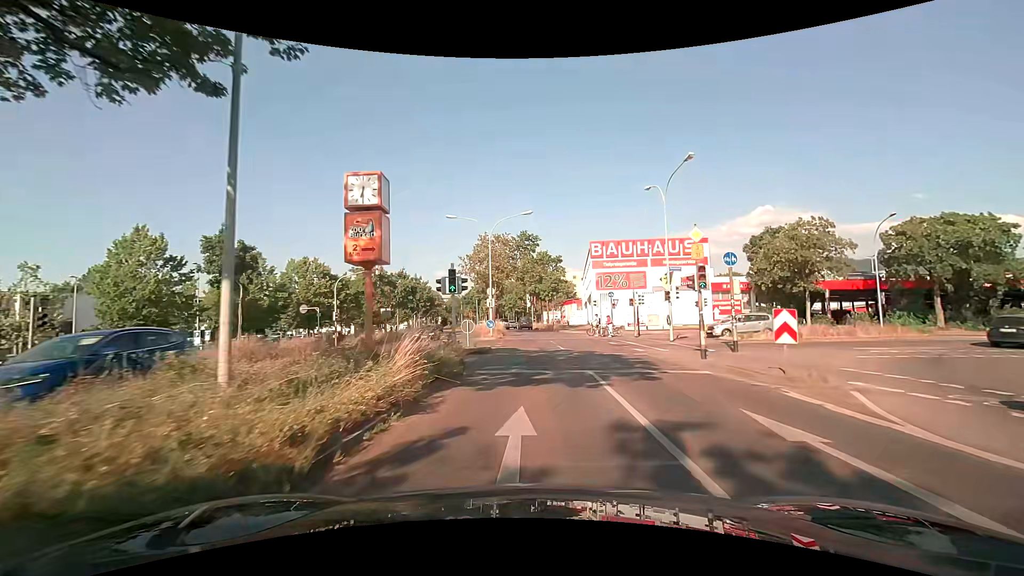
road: primary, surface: asphalt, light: Day
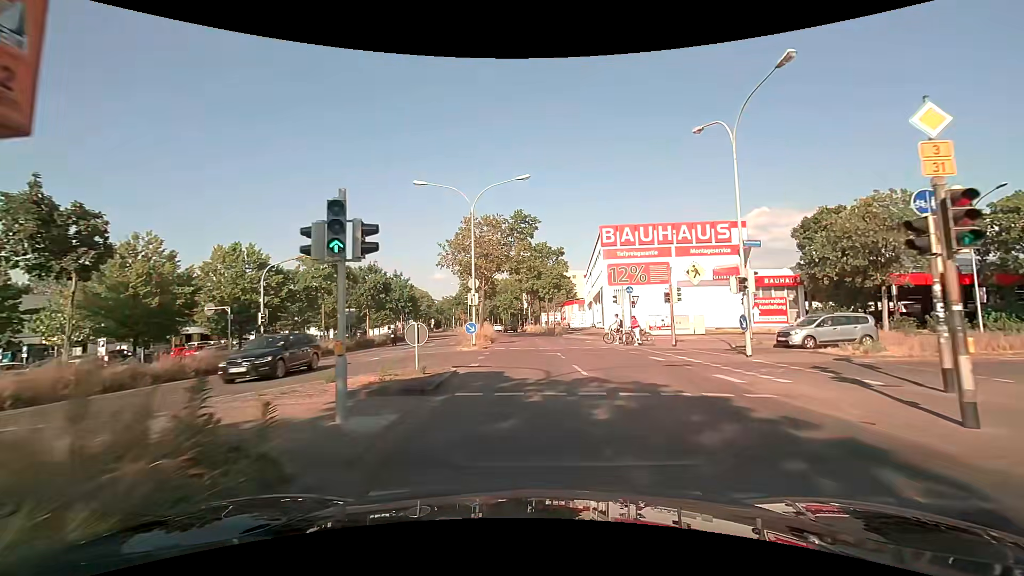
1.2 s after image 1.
(+0.1, +10.2) m; 0°
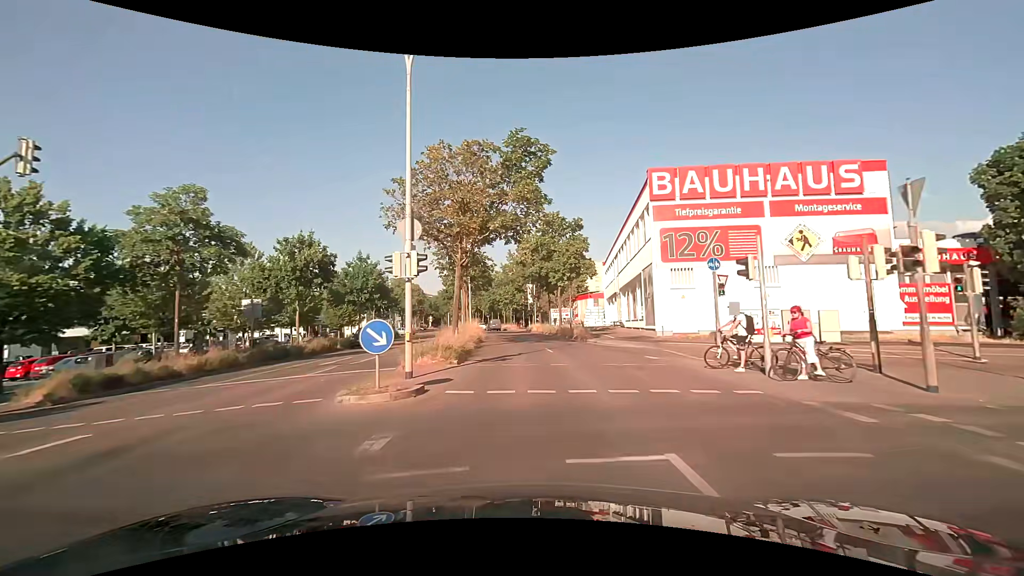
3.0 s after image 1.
(0.0, +16.5) m; -1°
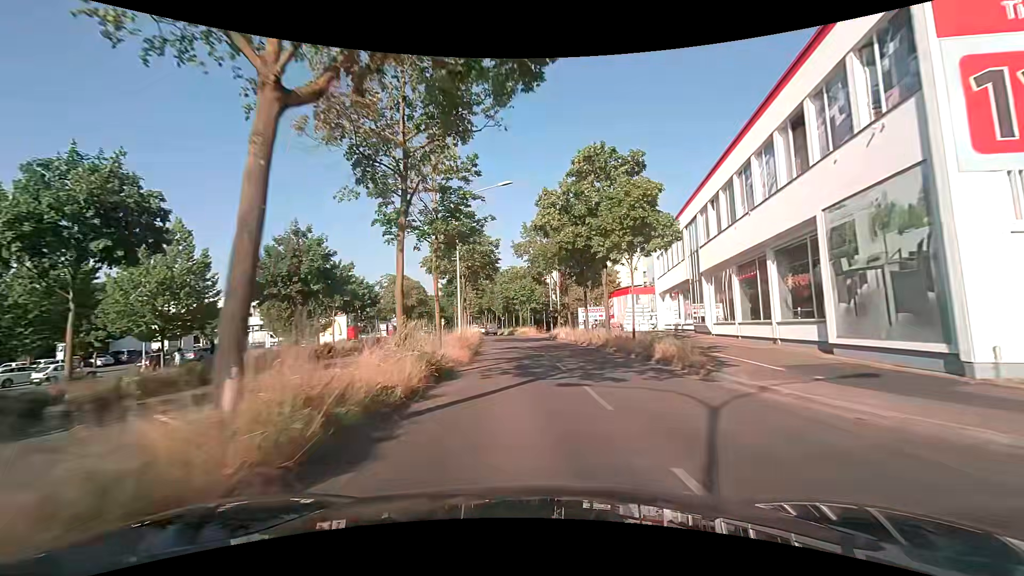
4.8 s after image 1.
(-0.2, +18.6) m; -2°
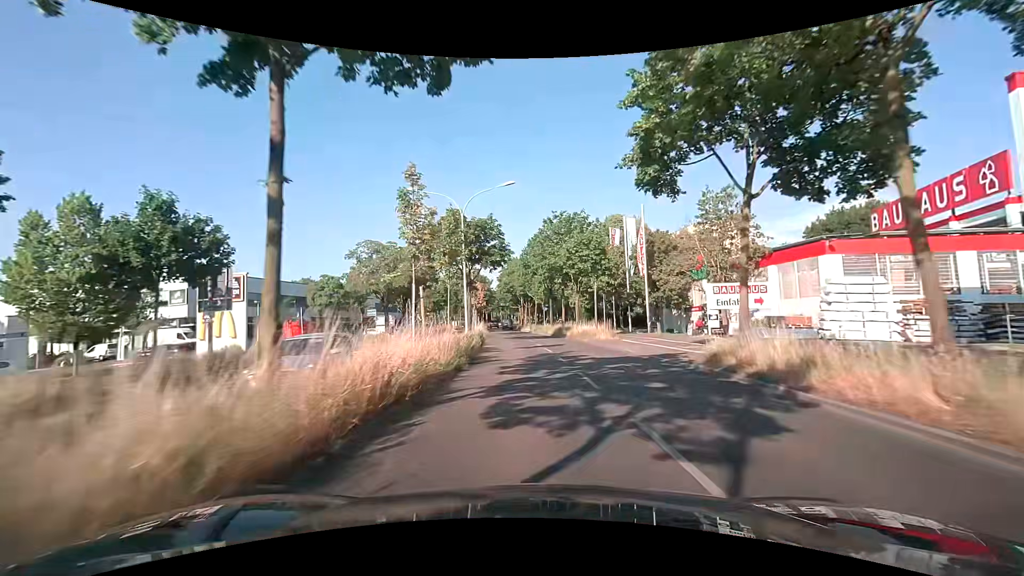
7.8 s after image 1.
(-1.4, +34.2) m; -5°
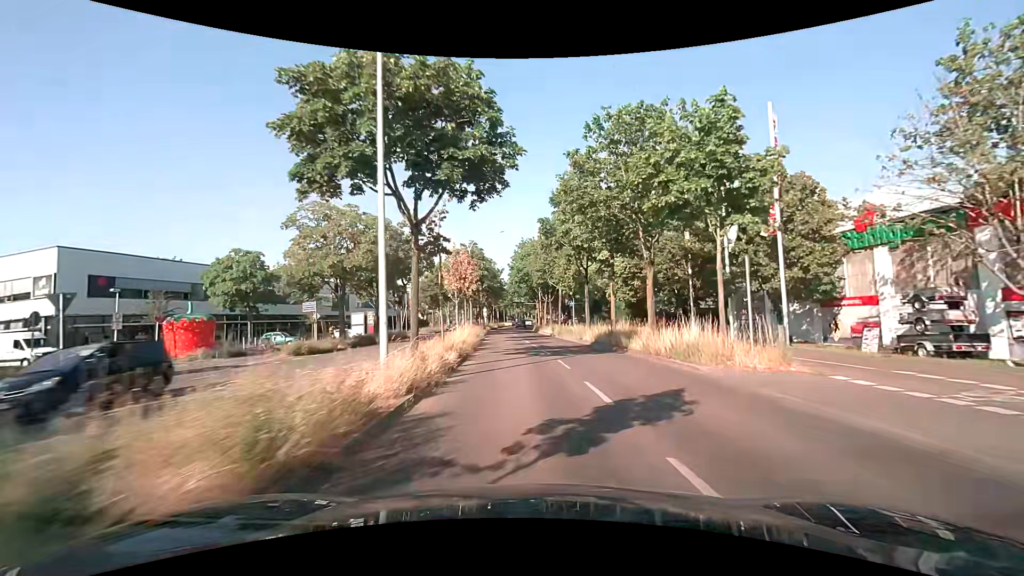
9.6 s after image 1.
(-0.2, +19.9) m; -1°
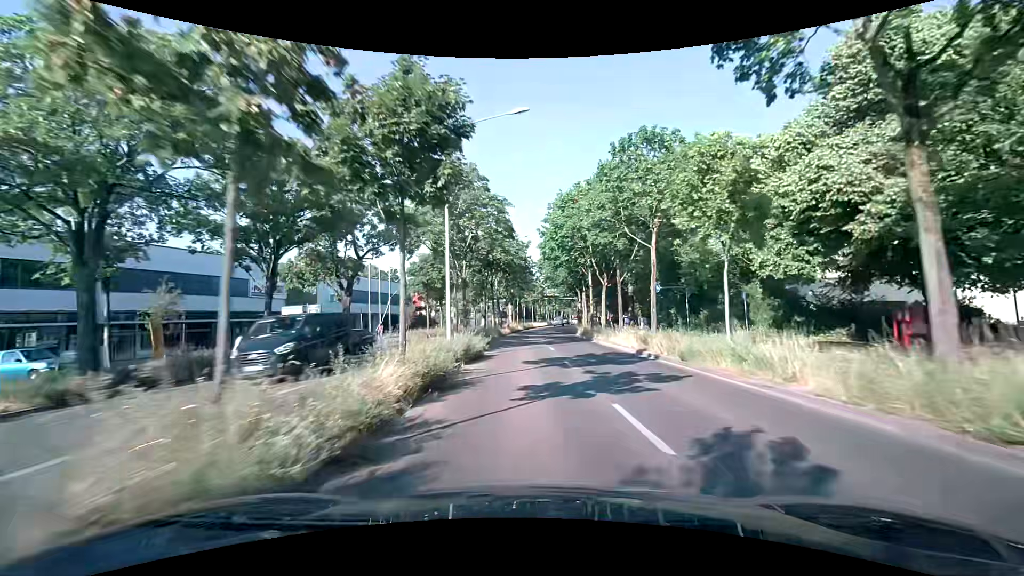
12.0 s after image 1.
(-1.1, +27.2) m; -3°
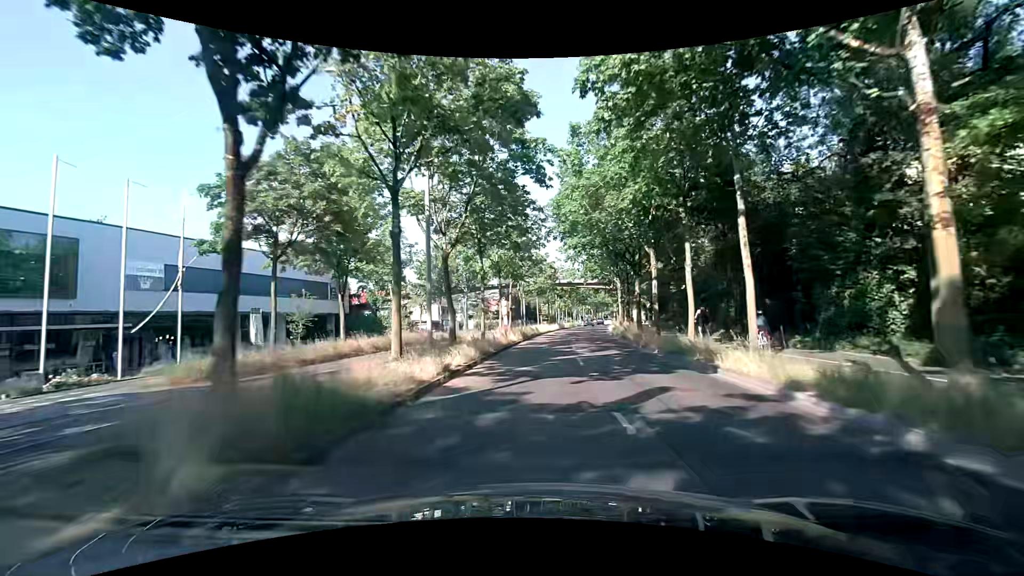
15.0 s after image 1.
(-0.3, +35.3) m; -1°
(0, +10) (+1, +20) (+1, +30) (+2, +40) (+4, +50) (+5, +60) (+7, +70) (+9, +79) (+10, +89) (+12, +99) m
